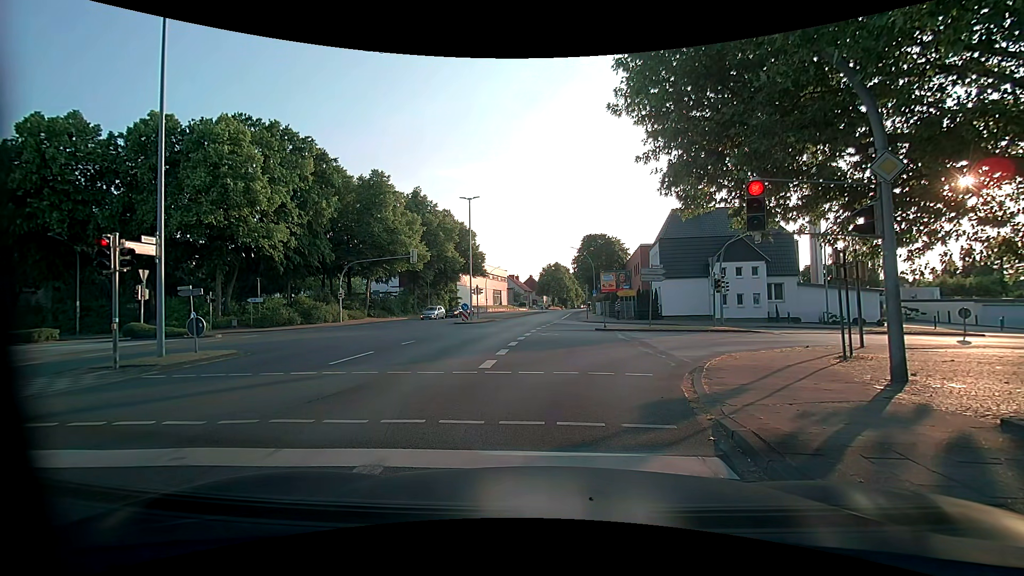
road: primary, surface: asphalt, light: Day
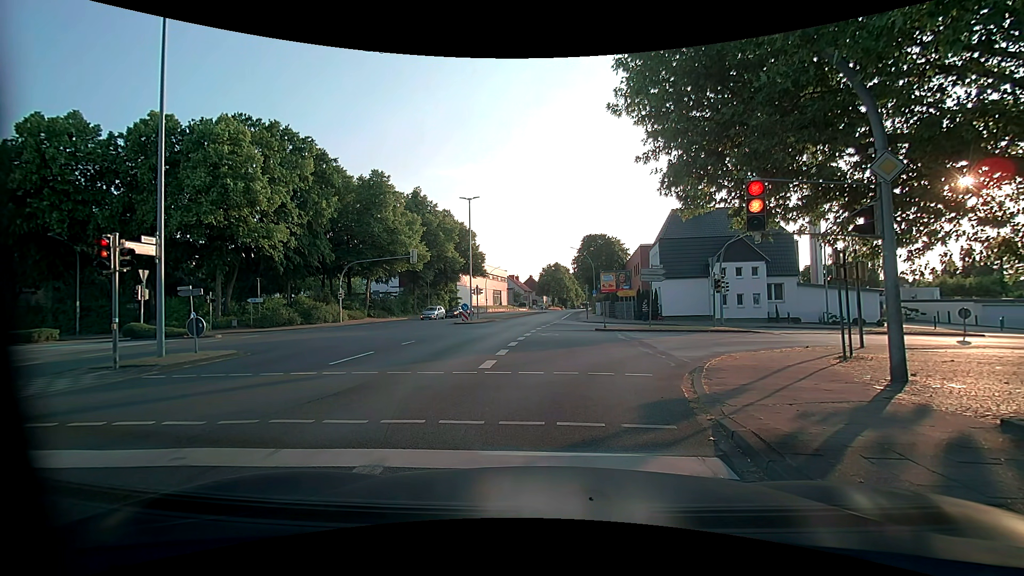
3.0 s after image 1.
(0.0, 0.0) m; 0°
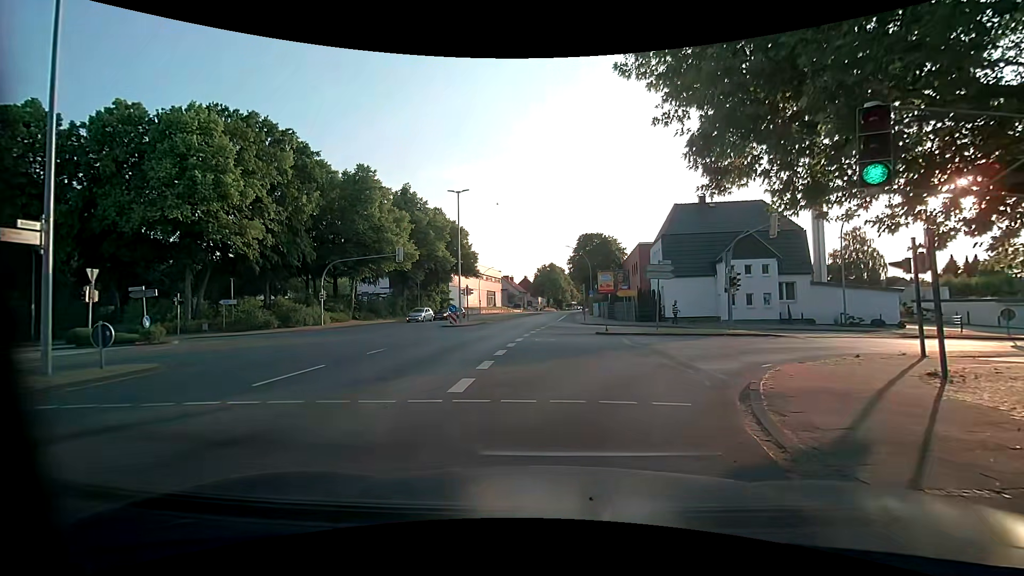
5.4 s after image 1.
(-0.1, +3.1) m; 0°
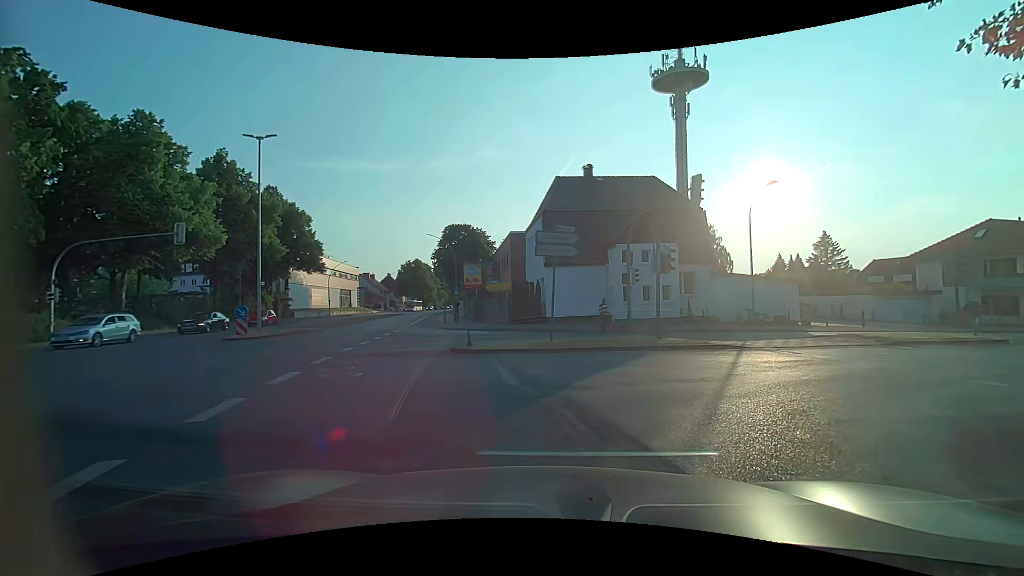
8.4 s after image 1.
(+0.8, +10.5) m; +14°
